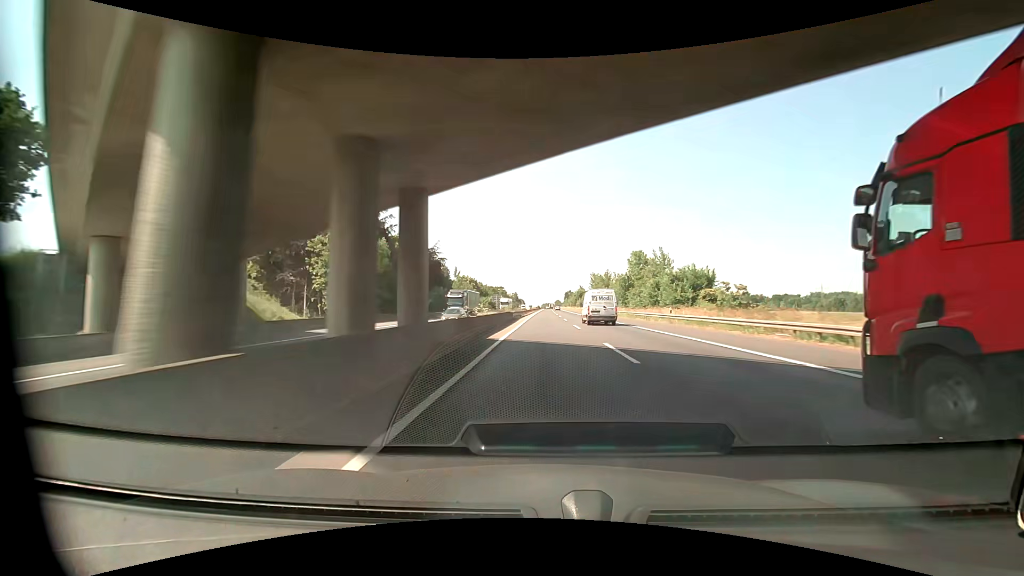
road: motorway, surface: asphalt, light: Day
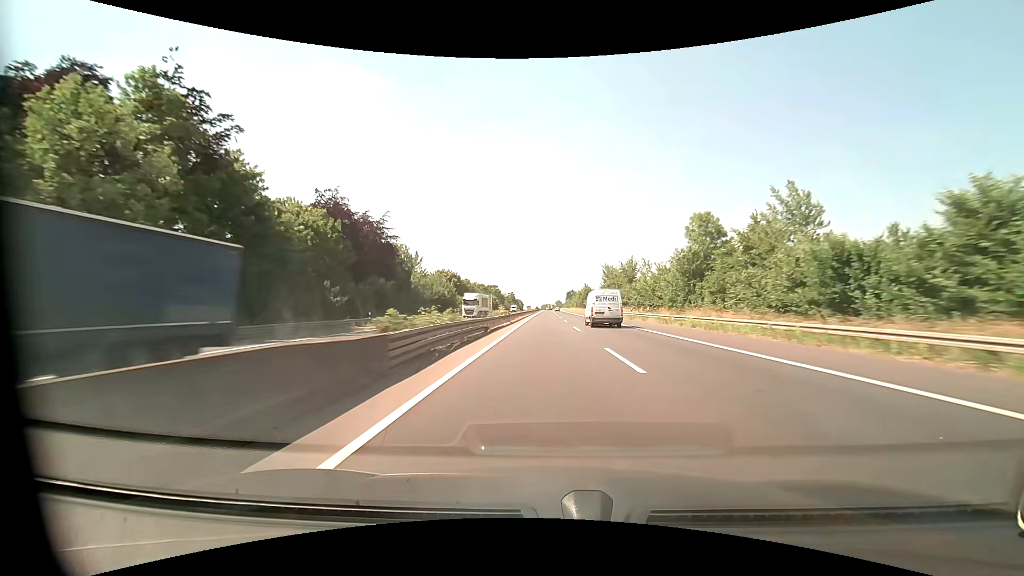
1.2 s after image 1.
(0.0, +37.4) m; 0°
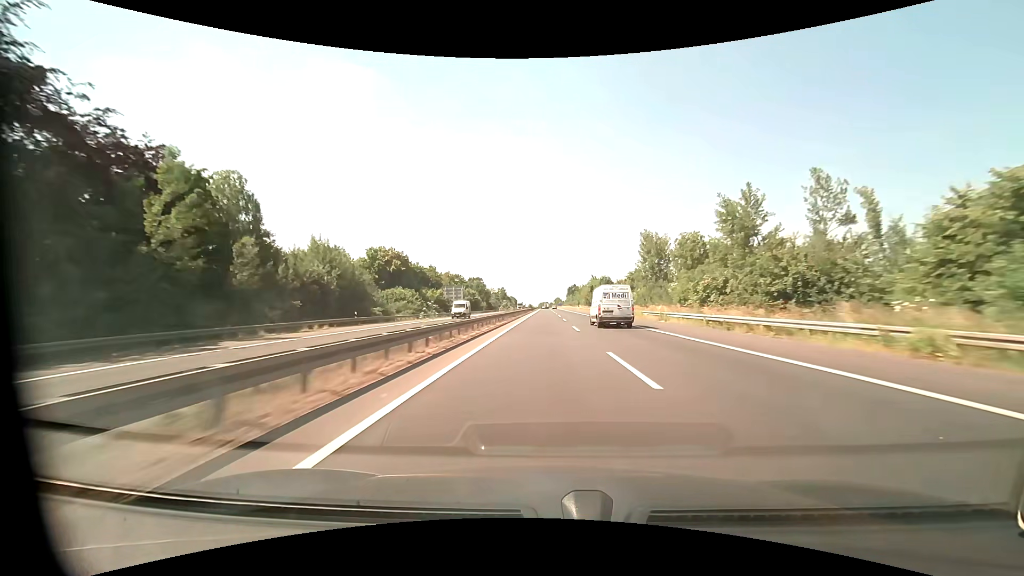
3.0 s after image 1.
(0.0, +56.0) m; 0°
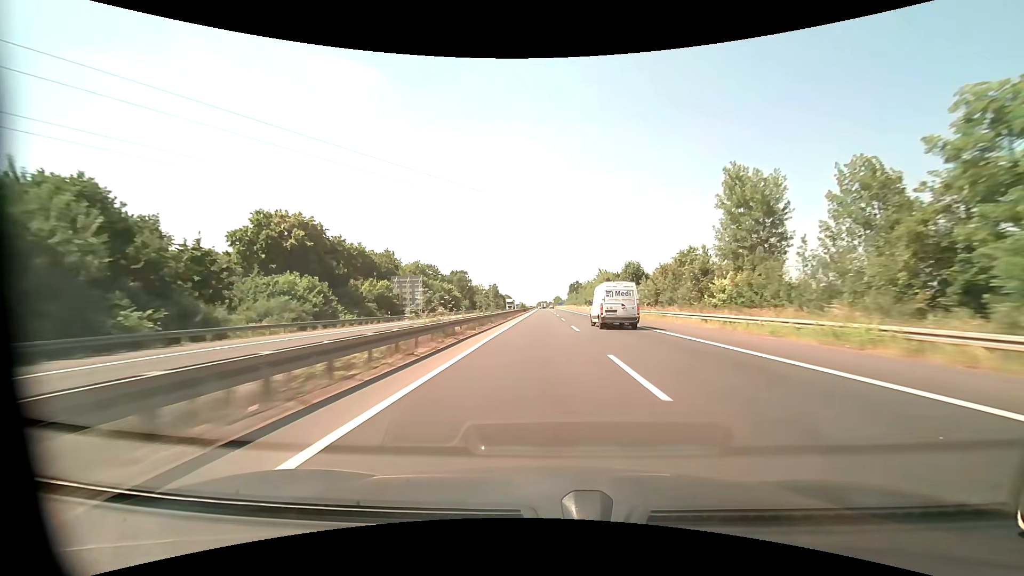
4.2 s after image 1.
(+0.1, +36.8) m; 0°
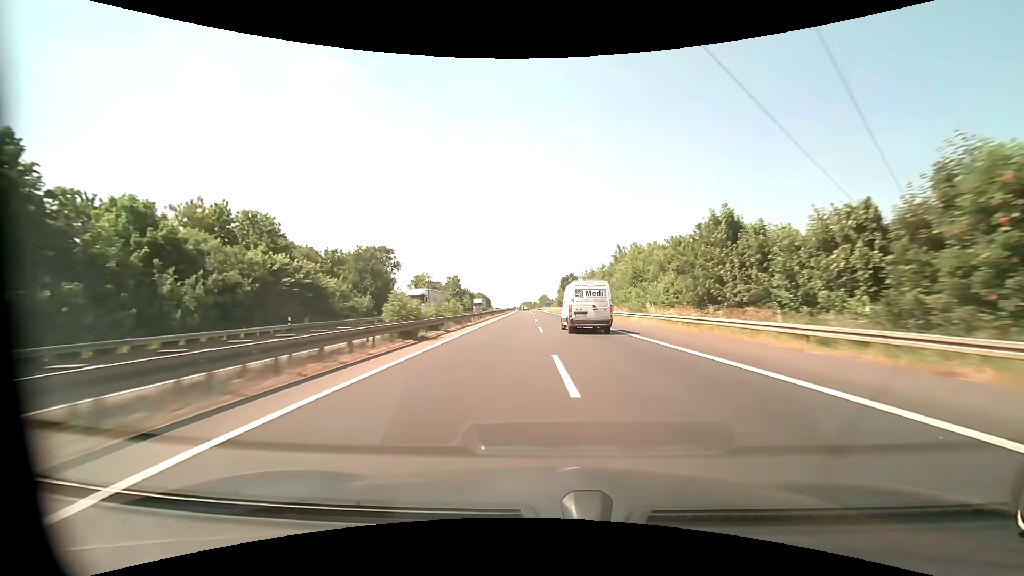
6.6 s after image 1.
(+0.8, +71.3) m; +2°
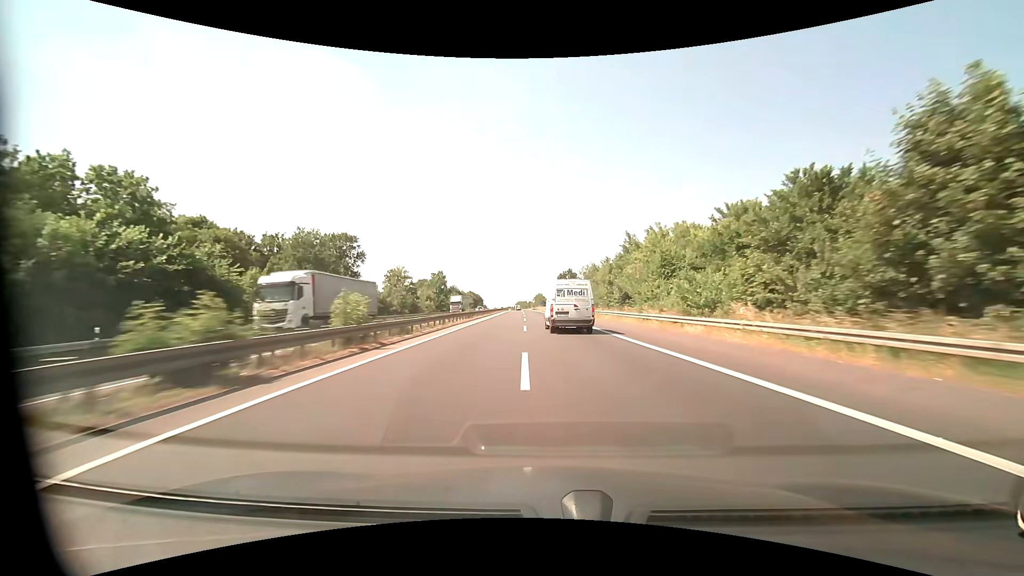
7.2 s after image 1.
(+0.1, +17.4) m; +1°
